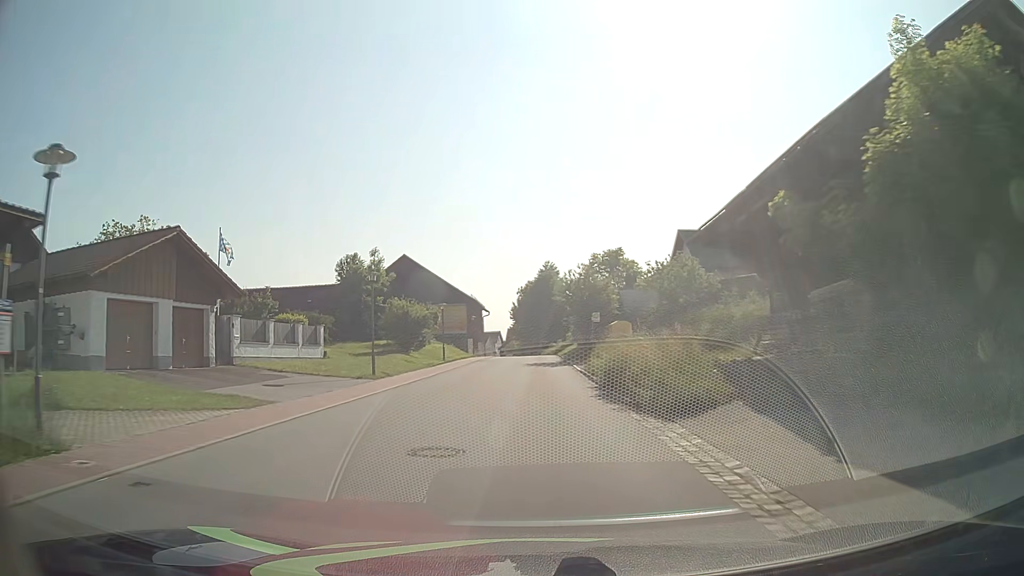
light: Day
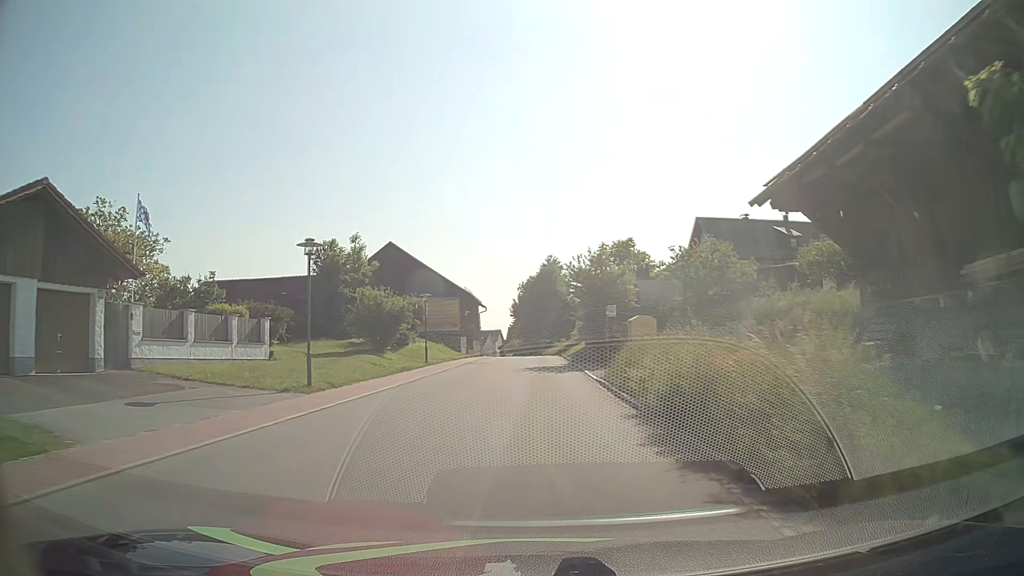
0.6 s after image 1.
(0.0, +7.4) m; 0°
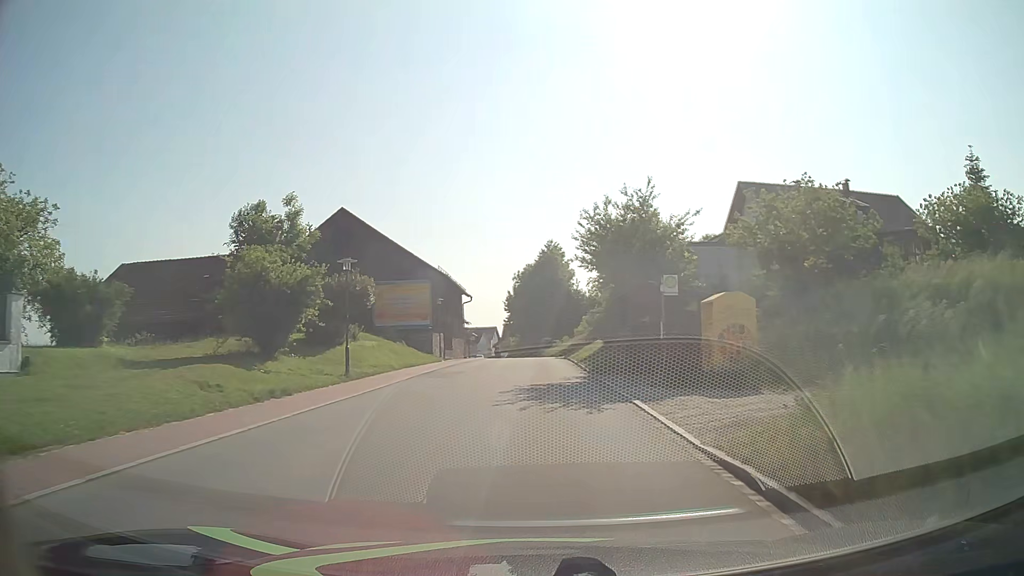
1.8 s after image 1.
(+0.1, +14.7) m; +1°
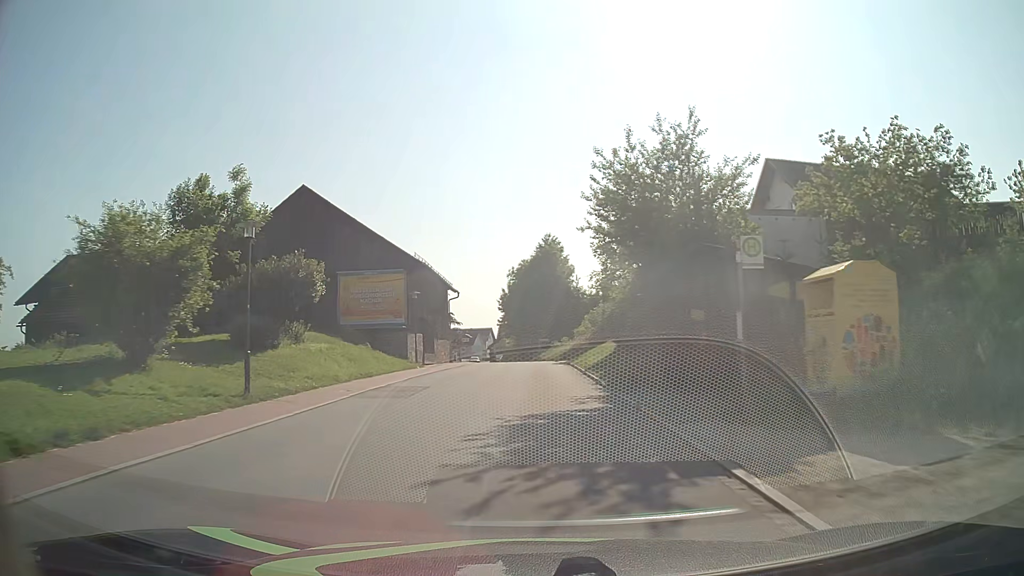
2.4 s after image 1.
(0.0, +7.3) m; 0°
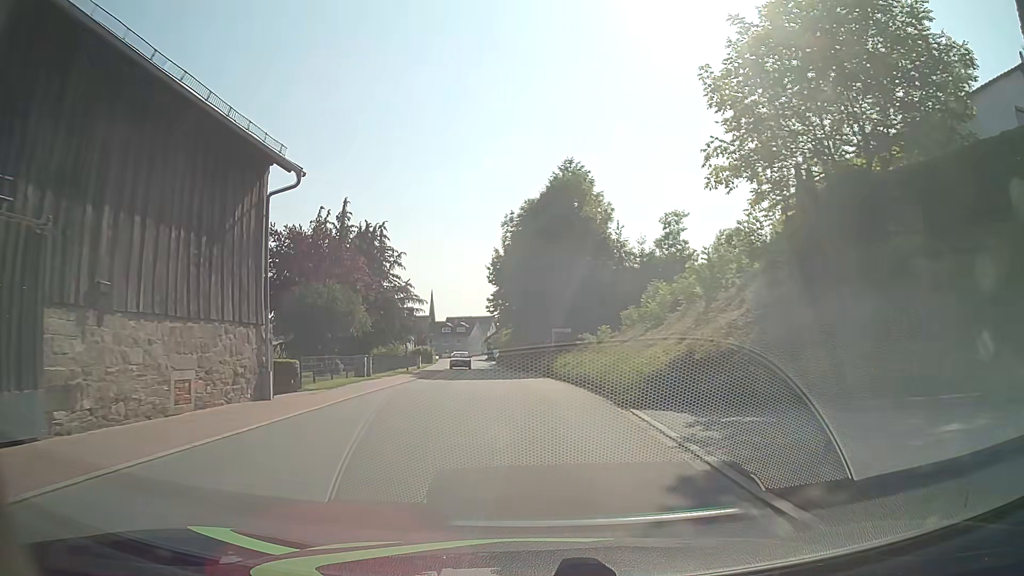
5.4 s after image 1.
(+0.1, +36.1) m; -1°
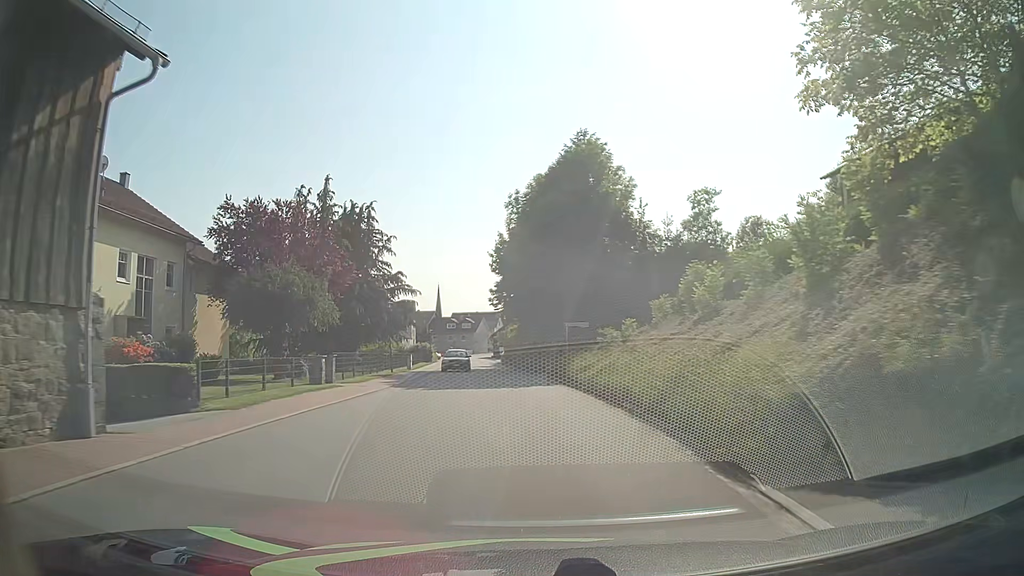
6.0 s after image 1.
(0.0, +7.2) m; -1°
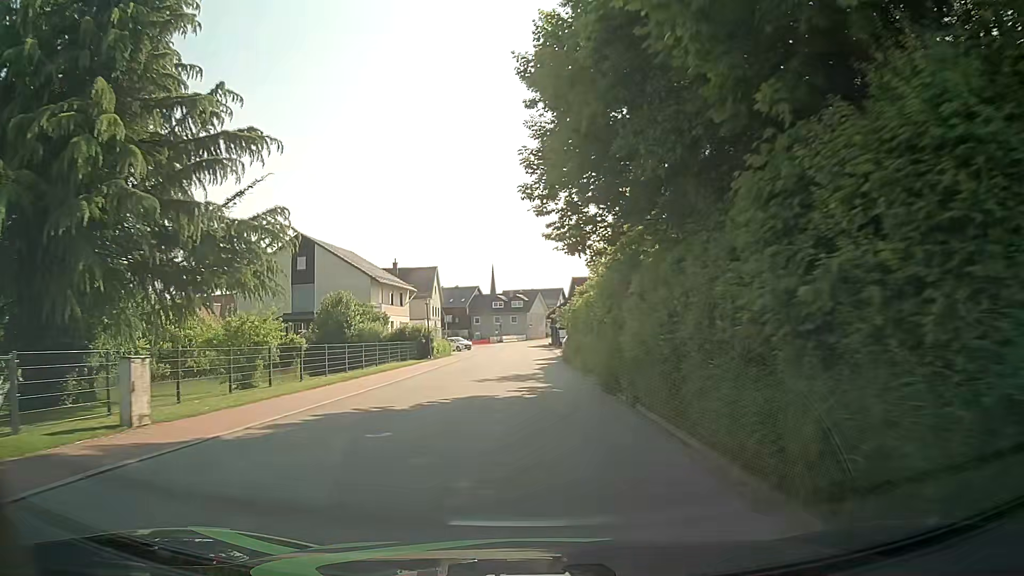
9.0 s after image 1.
(-1.6, +36.1) m; -6°
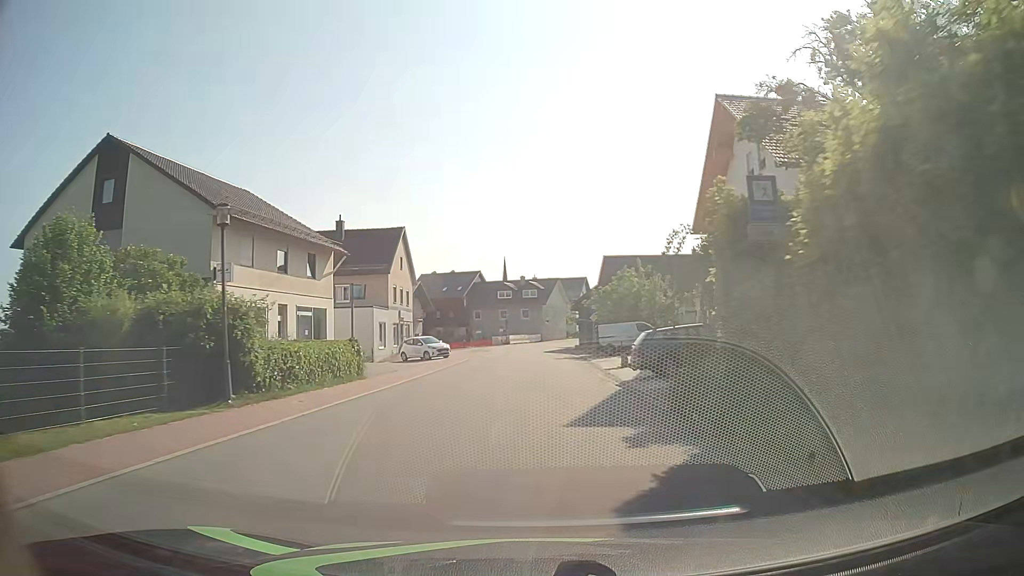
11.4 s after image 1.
(-0.3, +29.5) m; -1°
(0, +10) (0, +20) (0, +30) (0, +40) (0, +50) (+1, +60) (+1, +70) (+3, +80) (+5, +90) (+8, +99) m
